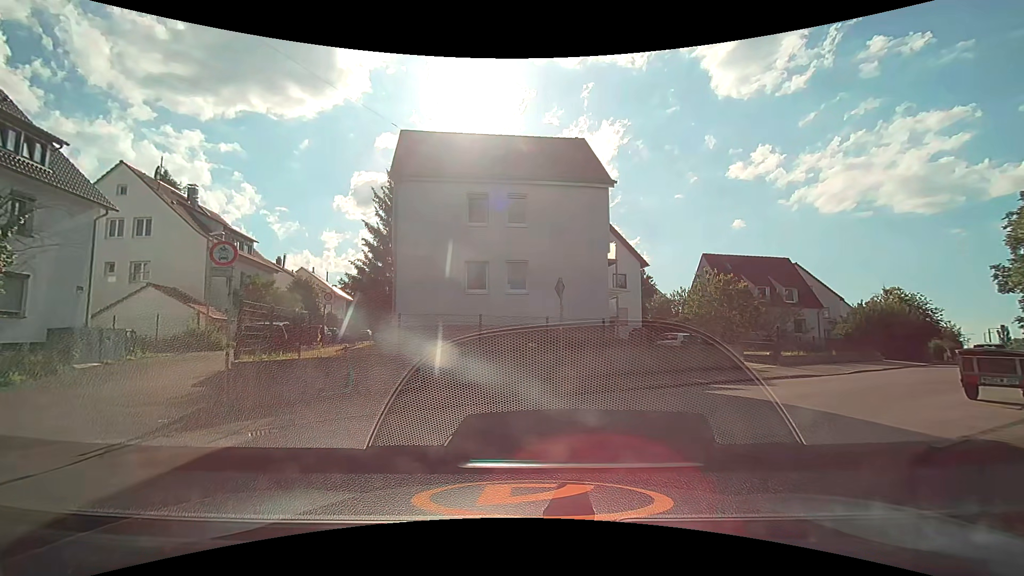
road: residential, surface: asphalt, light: Day
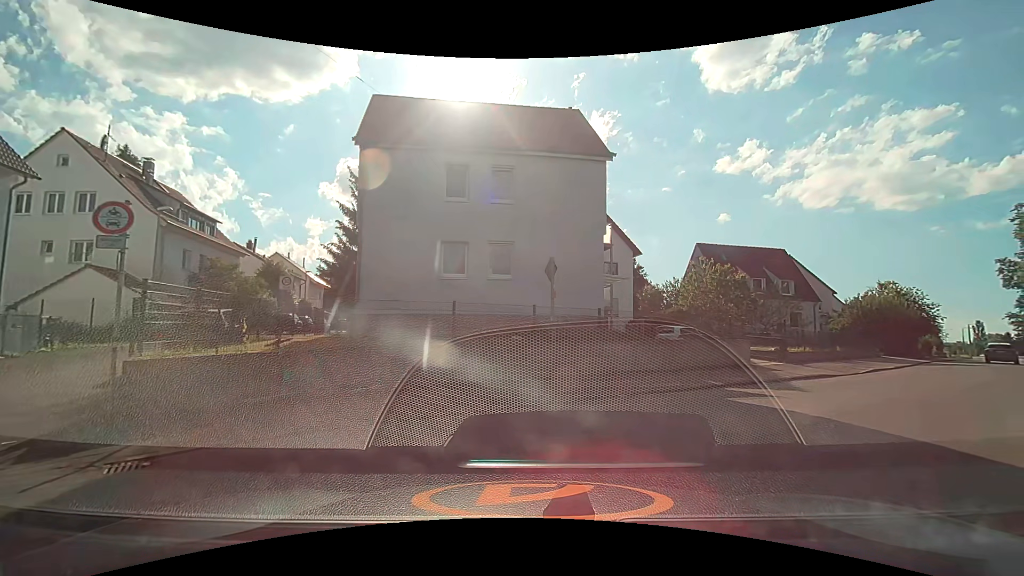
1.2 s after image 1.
(+0.1, +2.6) m; +3°
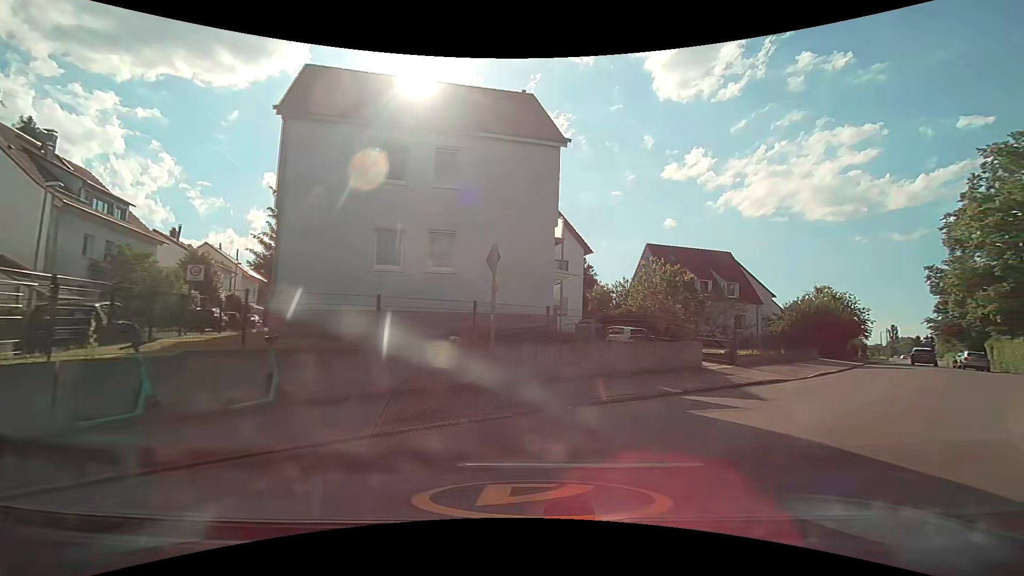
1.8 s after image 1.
(+0.1, +1.8) m; +7°
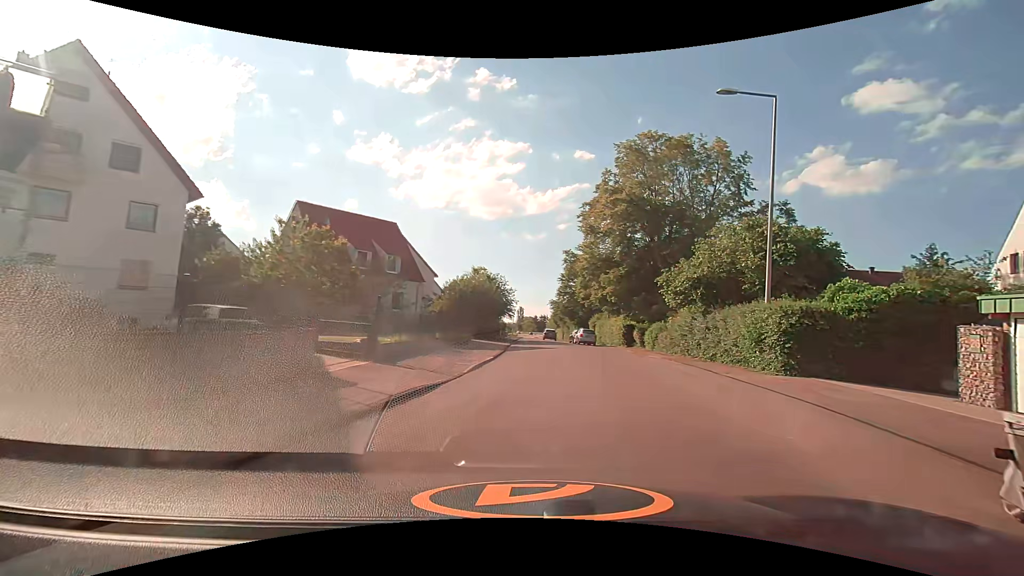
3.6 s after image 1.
(+2.8, +8.5) m; +35°
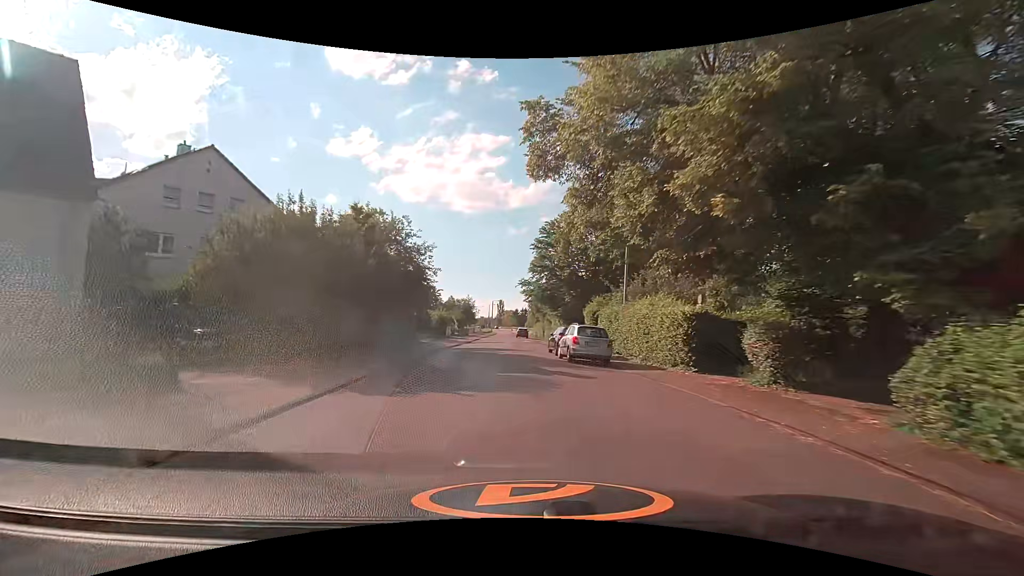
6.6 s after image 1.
(+2.7, +27.5) m; +3°
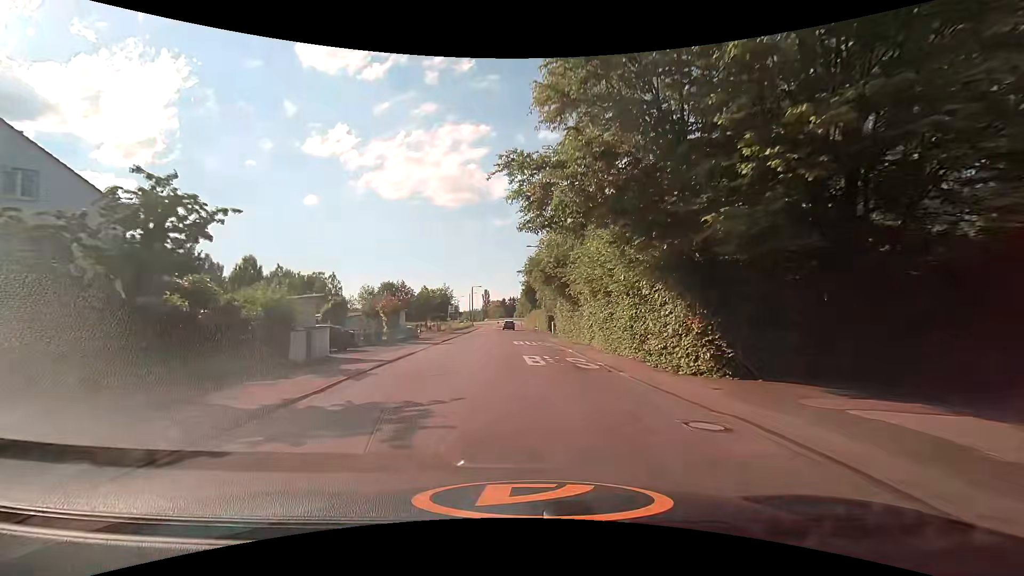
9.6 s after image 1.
(-1.2, +35.2) m; +1°
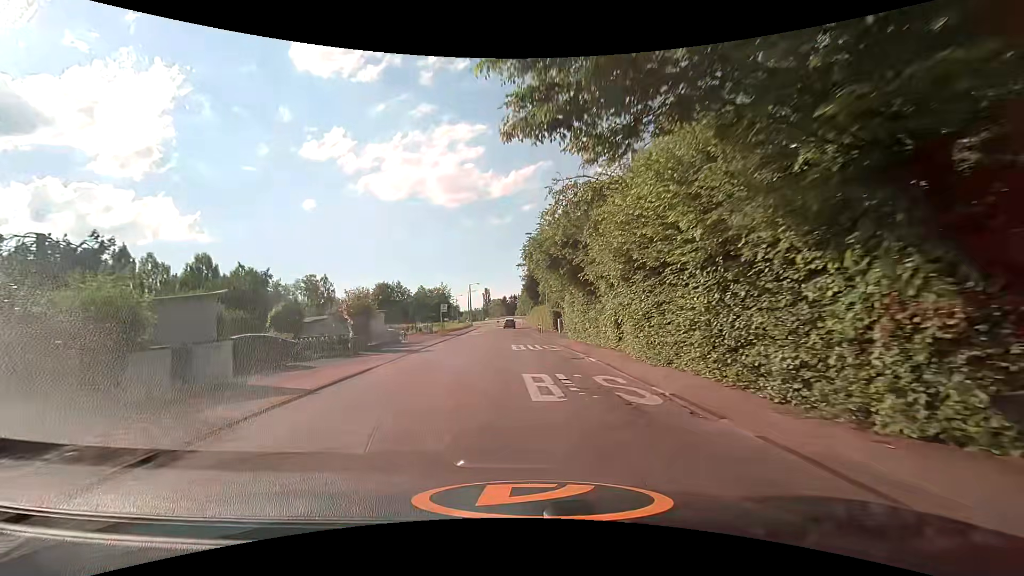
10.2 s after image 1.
(0.0, +7.3) m; -1°
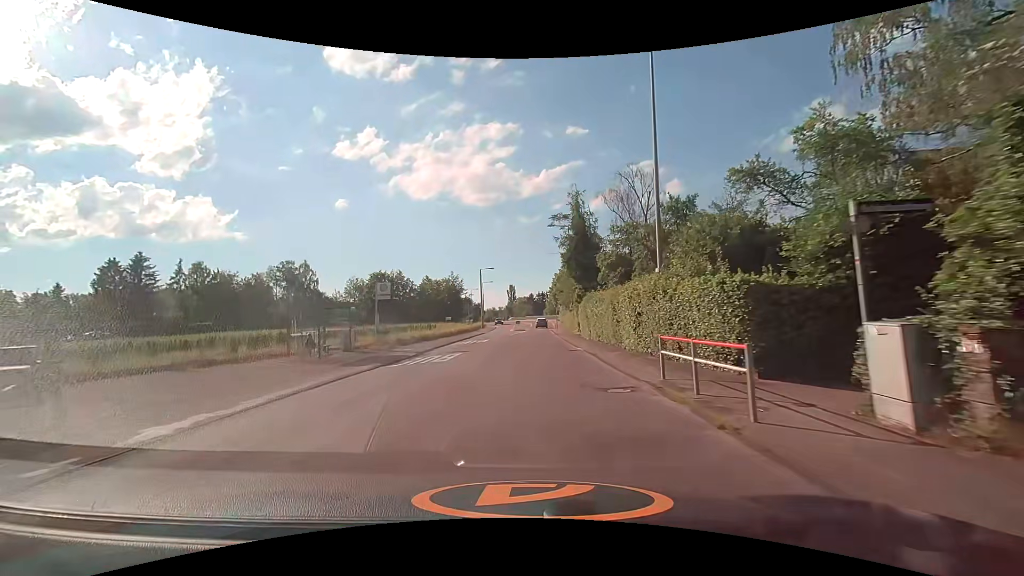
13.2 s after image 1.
(-1.0, +35.7) m; -3°
